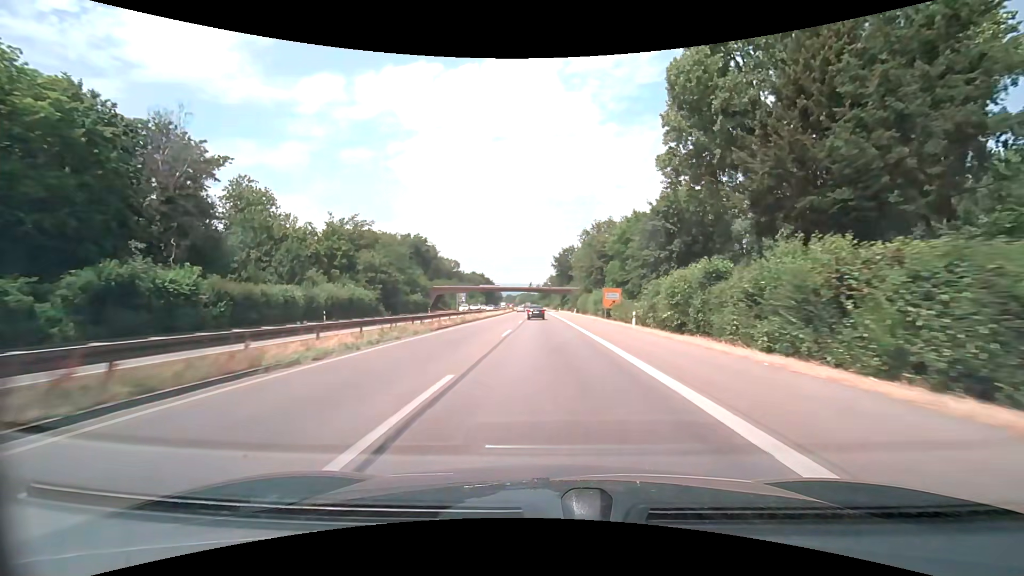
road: trunk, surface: asphalt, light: Day
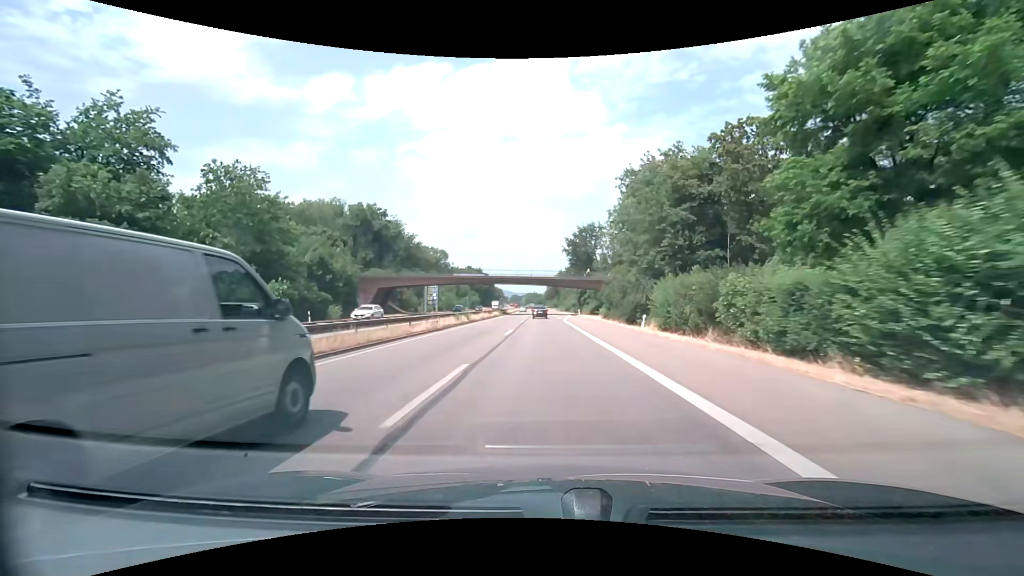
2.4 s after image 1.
(-0.4, +53.1) m; -1°
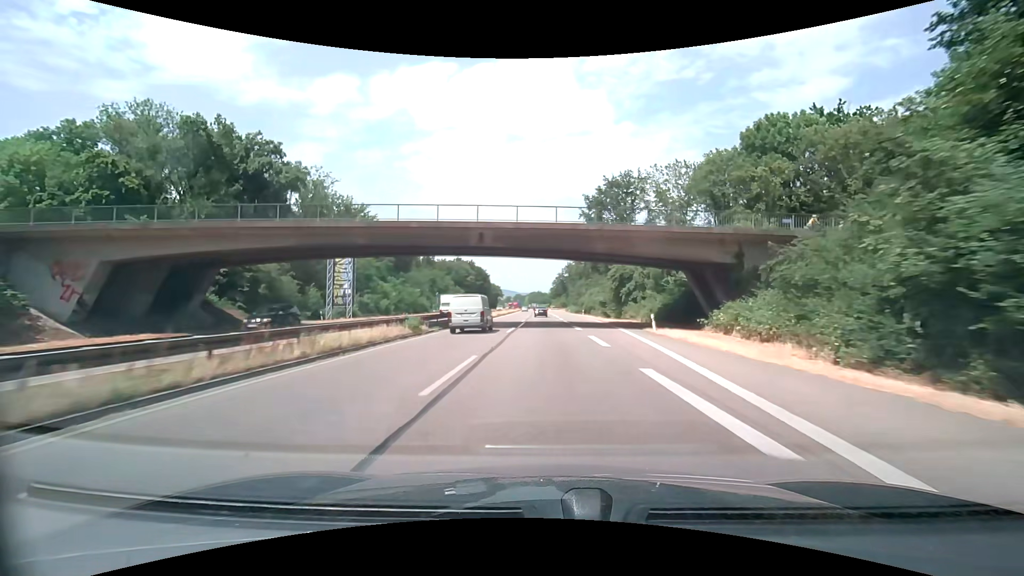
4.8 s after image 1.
(-0.4, +53.0) m; -1°
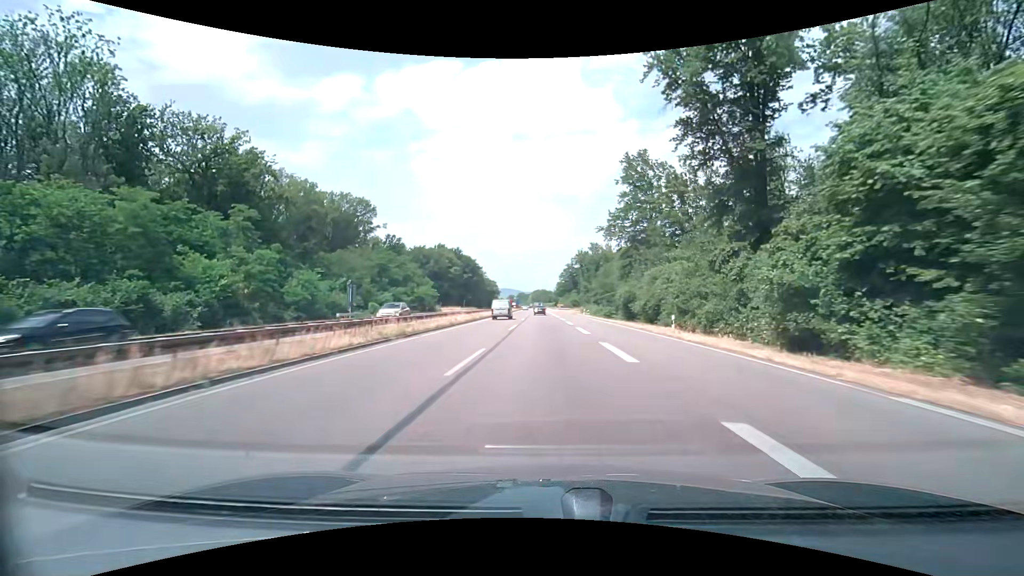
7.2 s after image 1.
(-0.2, +52.9) m; -1°
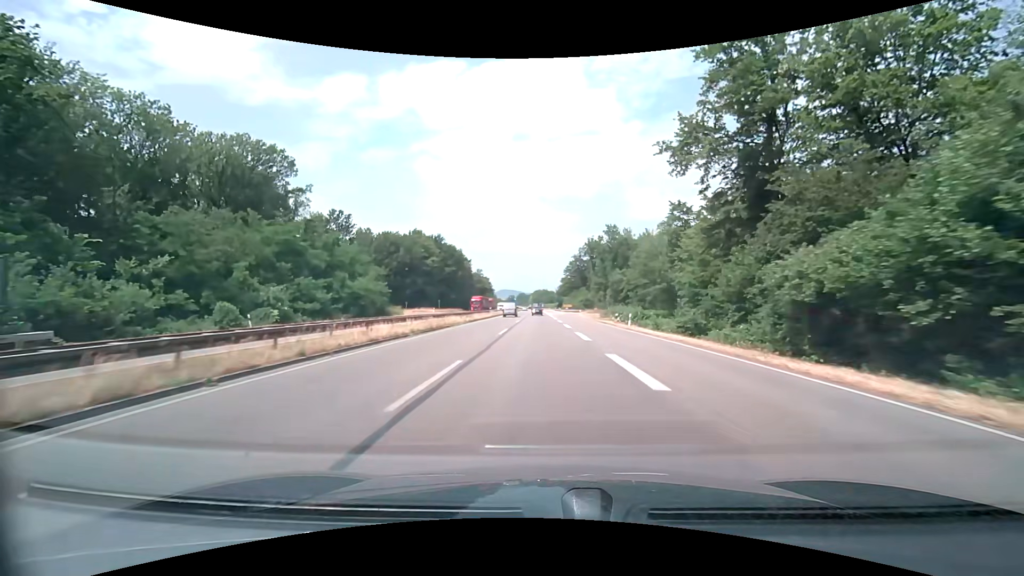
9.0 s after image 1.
(+0.1, +39.6) m; 0°
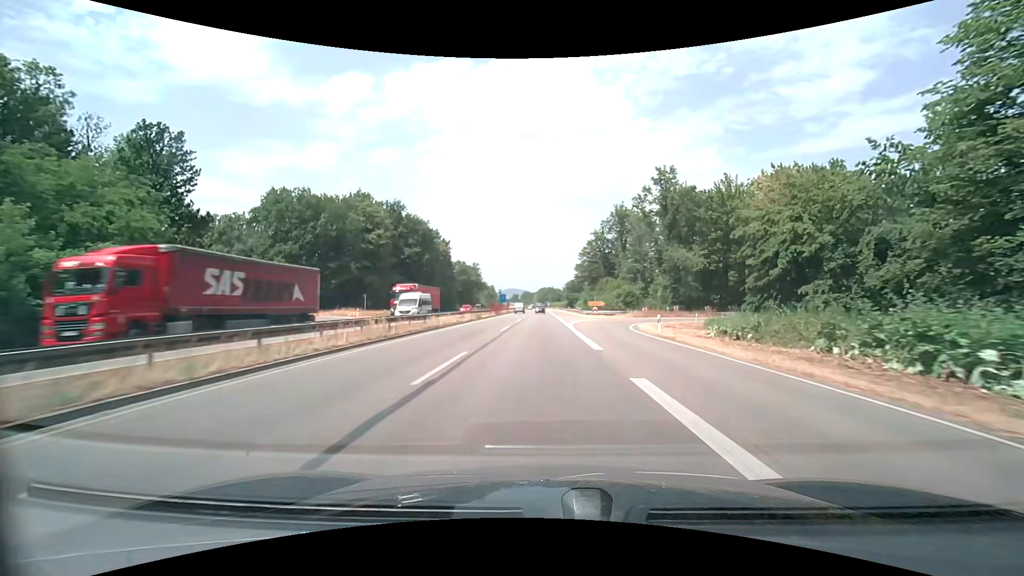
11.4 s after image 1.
(-0.4, +52.8) m; -1°
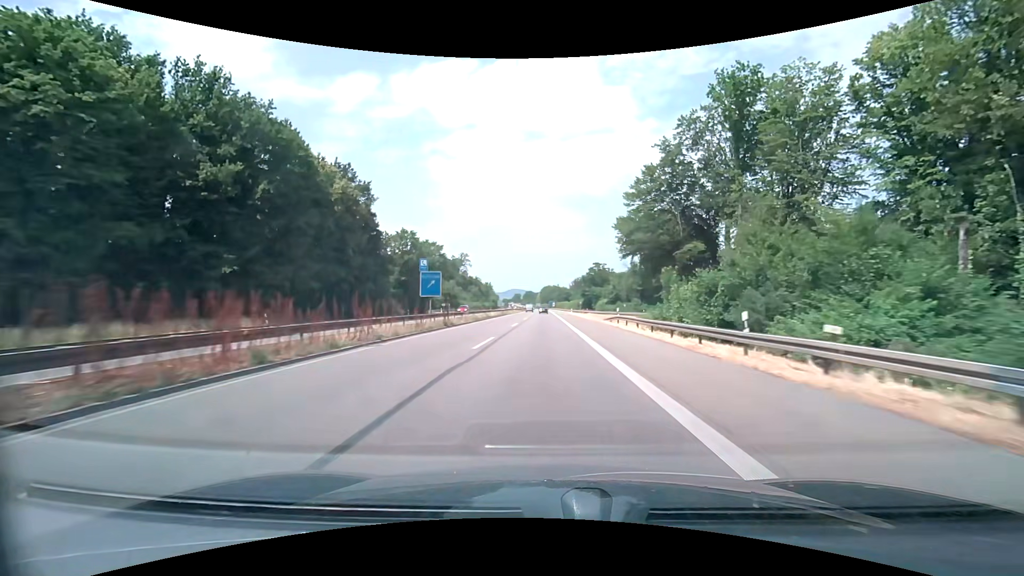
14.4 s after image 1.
(-0.3, +65.9) m; -1°
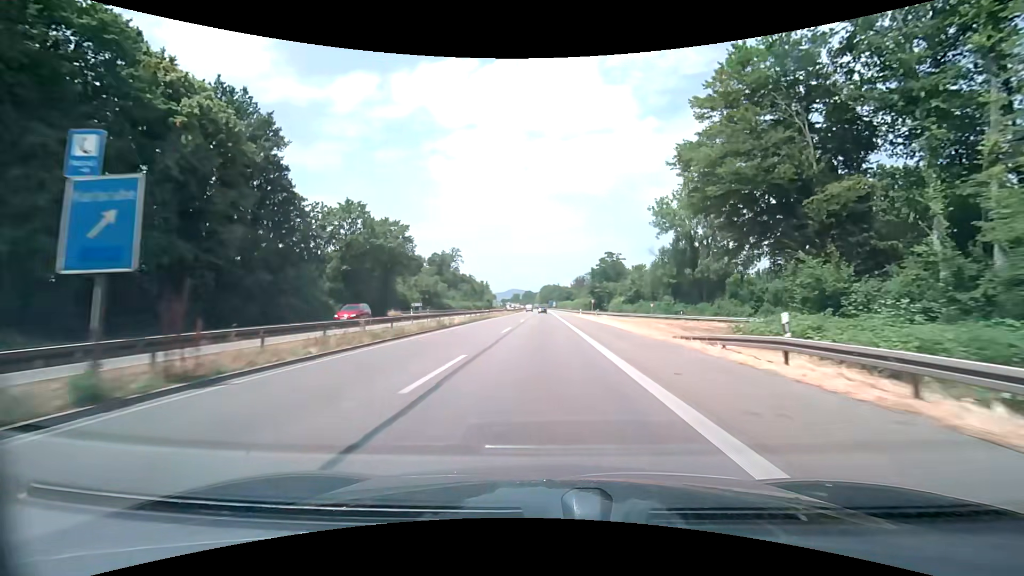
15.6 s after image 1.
(0.0, +26.4) m; 0°
(0, +10) (0, +20) (0, +30) (0, +40) (0, +50) (0, +60) (0, +70) (0, +80) (0, +90) (0, +100) m
